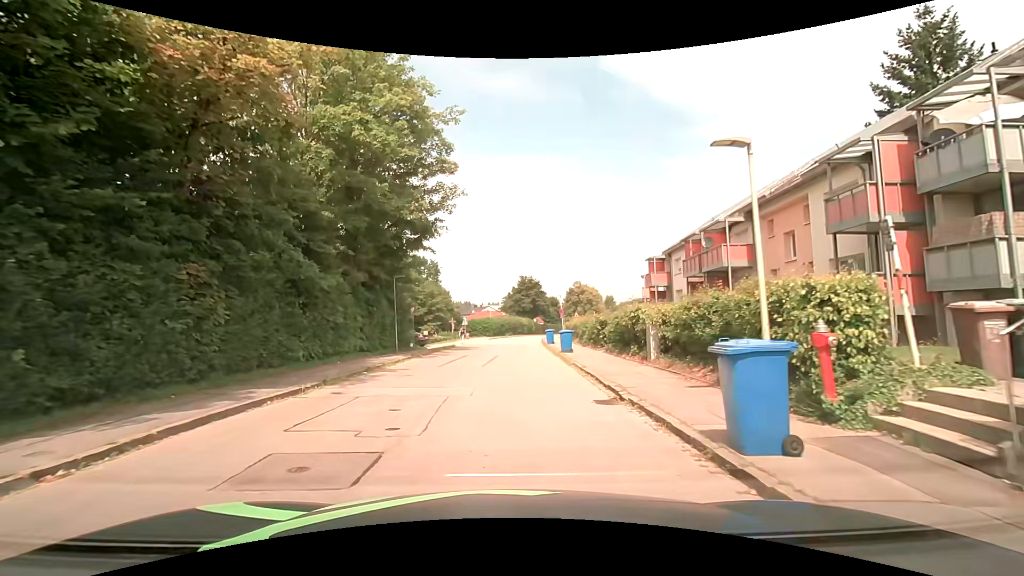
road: residential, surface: asphalt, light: Day
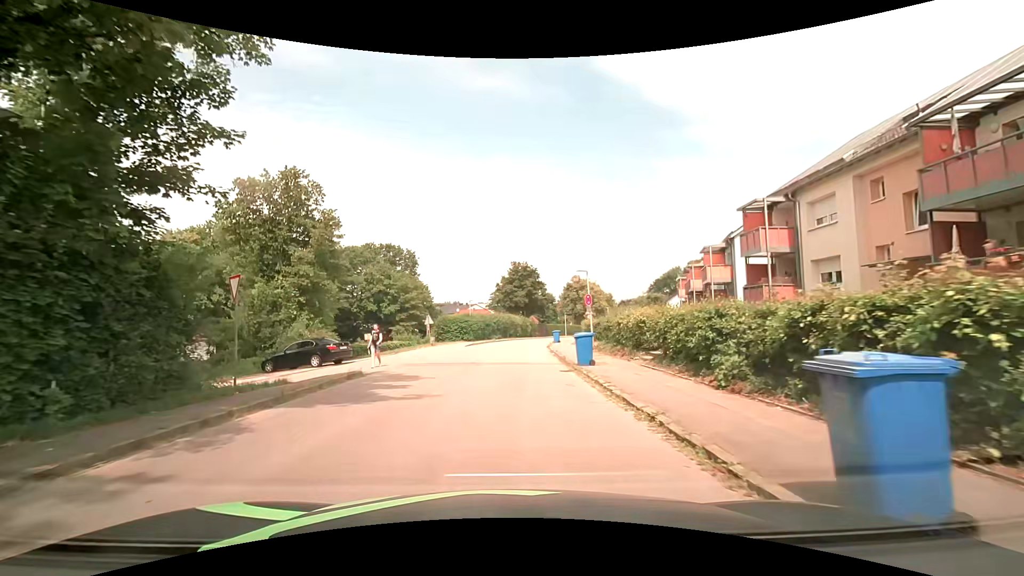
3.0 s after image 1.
(+0.3, +20.8) m; +2°
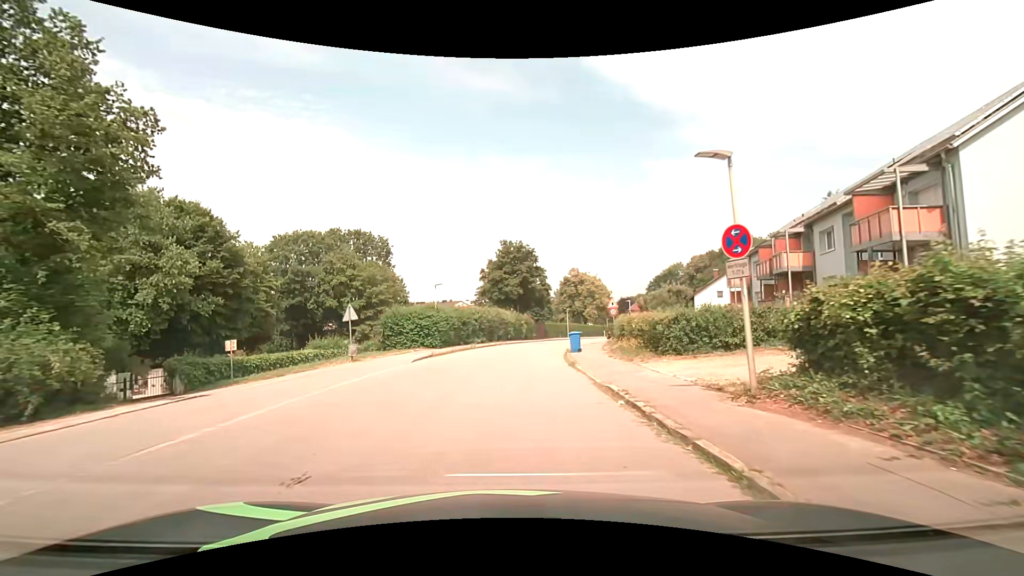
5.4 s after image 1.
(0.0, +17.9) m; +1°
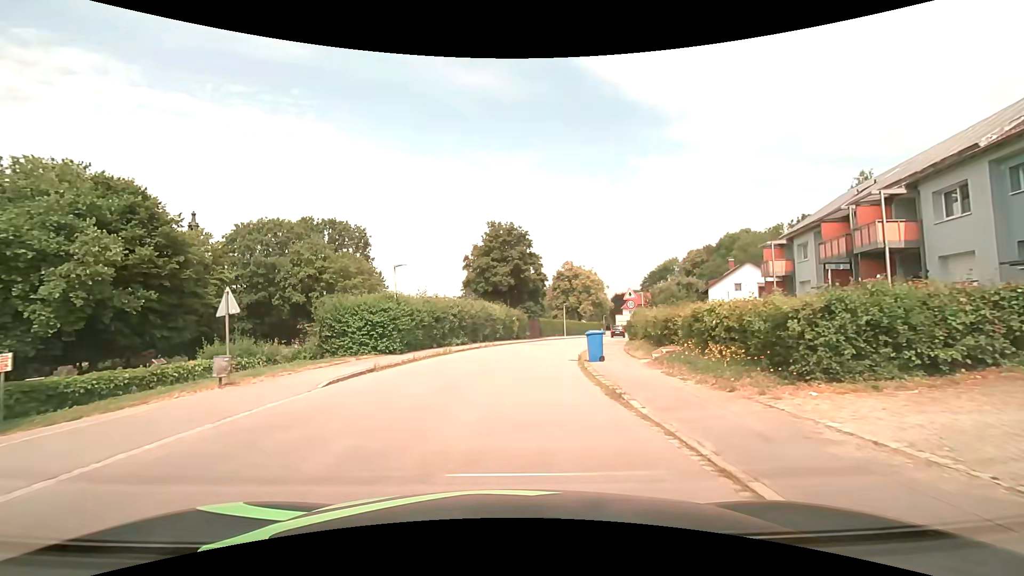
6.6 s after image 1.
(+0.1, +8.8) m; +1°
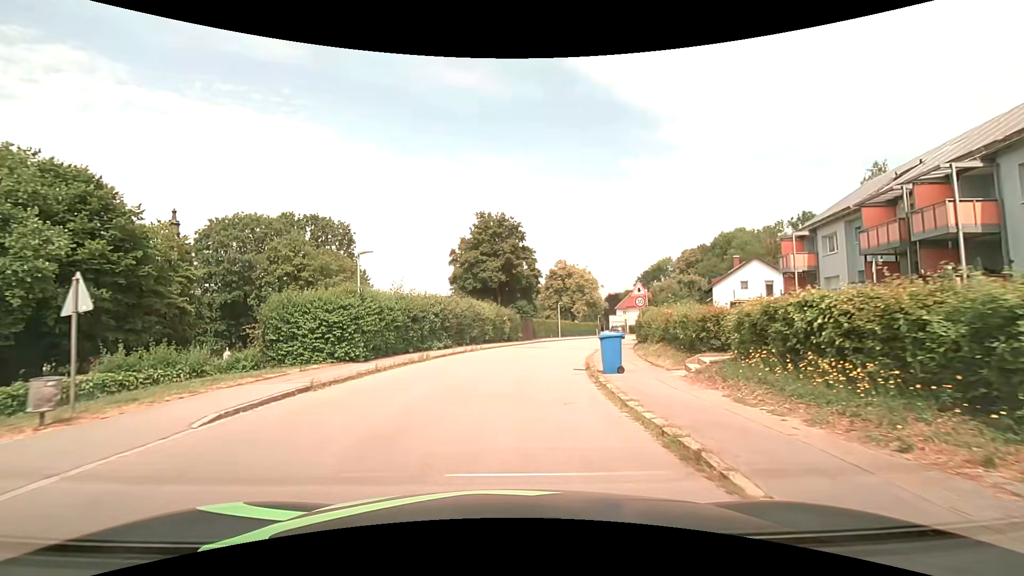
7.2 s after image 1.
(0.0, +4.2) m; +1°
(0, +10) (+1, +20) (+3, +30) (+6, +39) (+9, +49) (+12, +58) (+15, +68) (+19, +77) (+21, +87) (+24, +97) m
